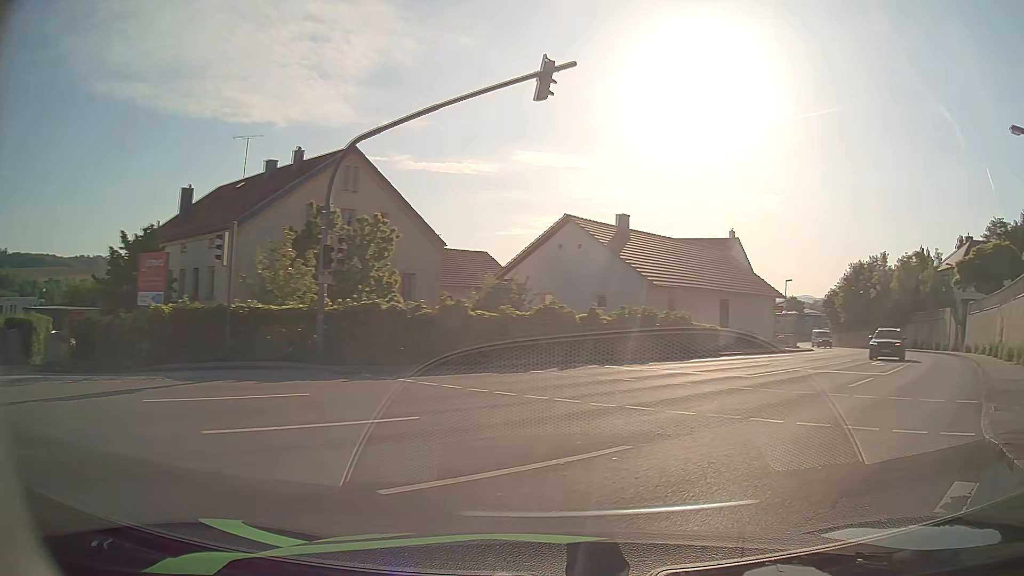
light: Day
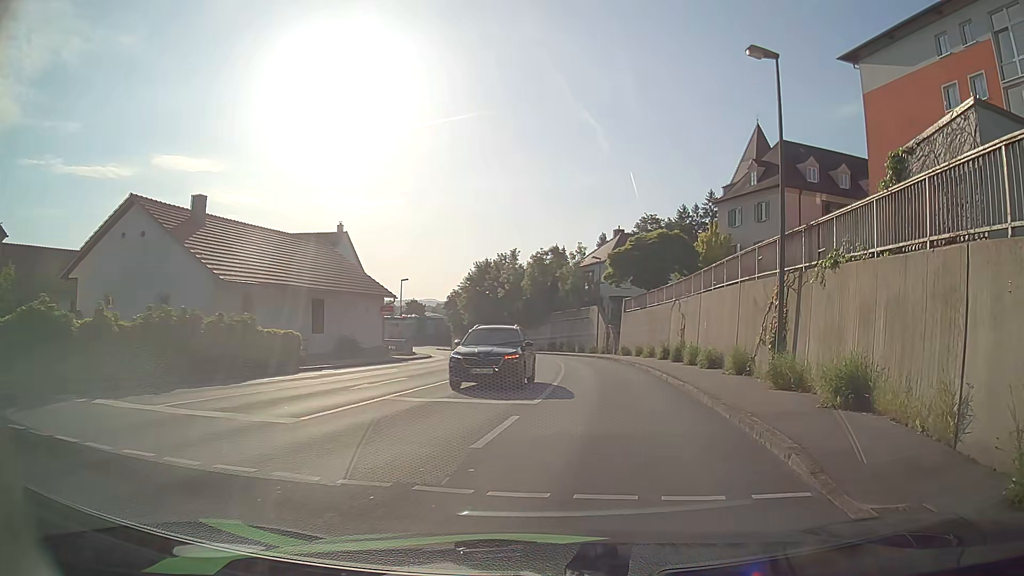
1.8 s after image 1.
(+2.7, +7.4) m; +34°
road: tertiary
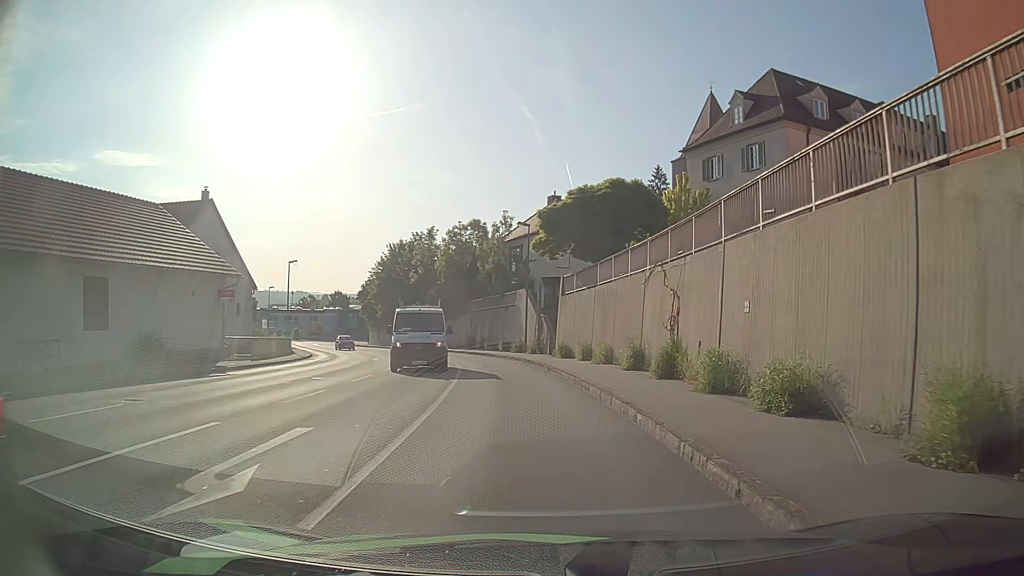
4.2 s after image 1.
(+1.2, +14.6) m; +5°
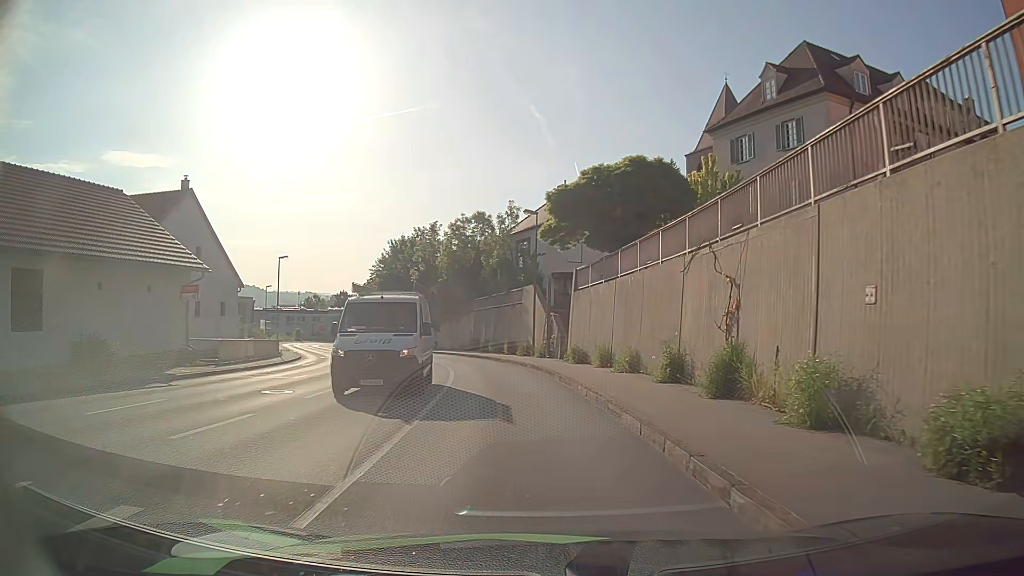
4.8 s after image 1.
(0.0, +4.6) m; -1°
